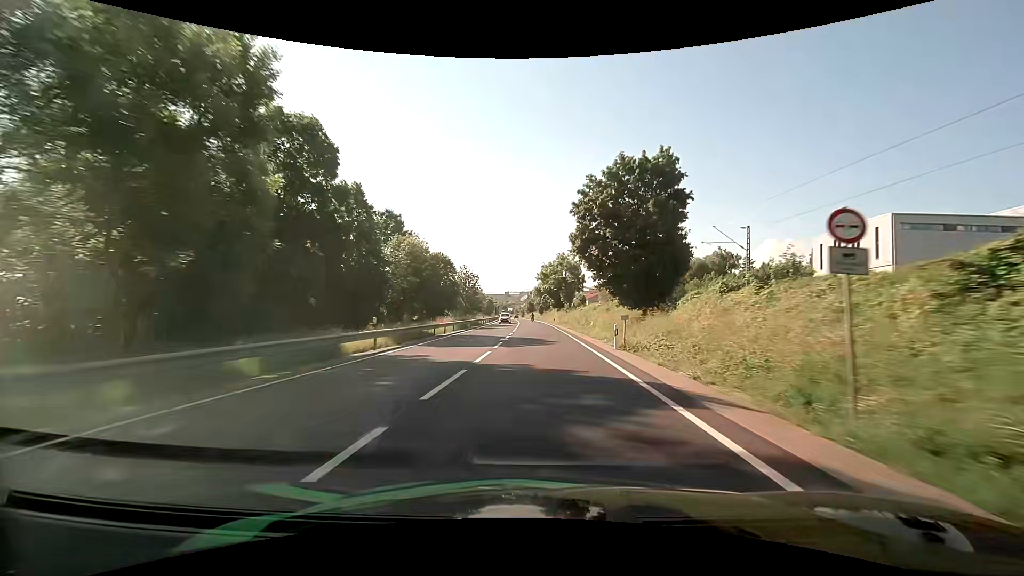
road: primary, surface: asphalt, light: Day
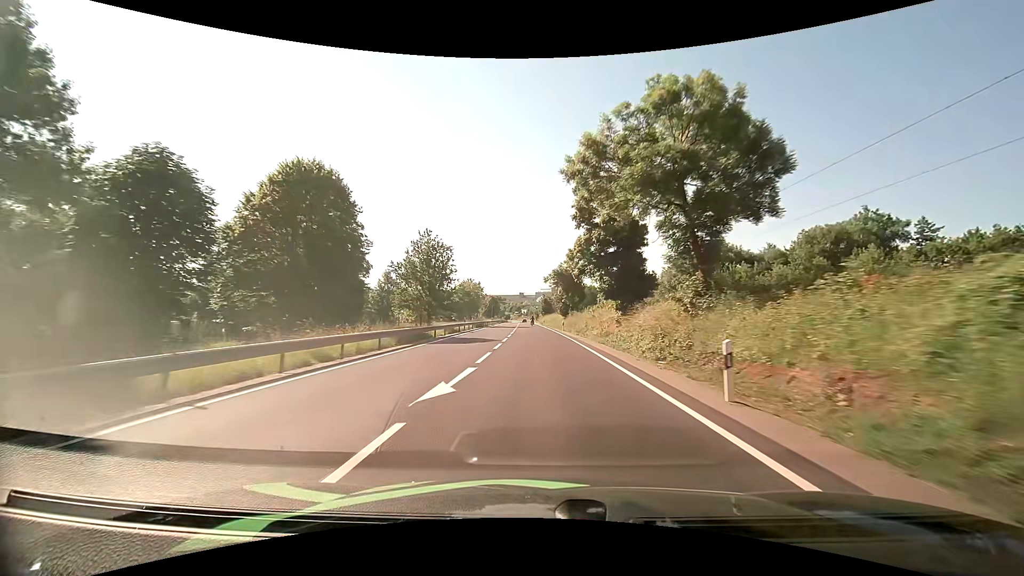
(-0.7, +60.0) m; -2°
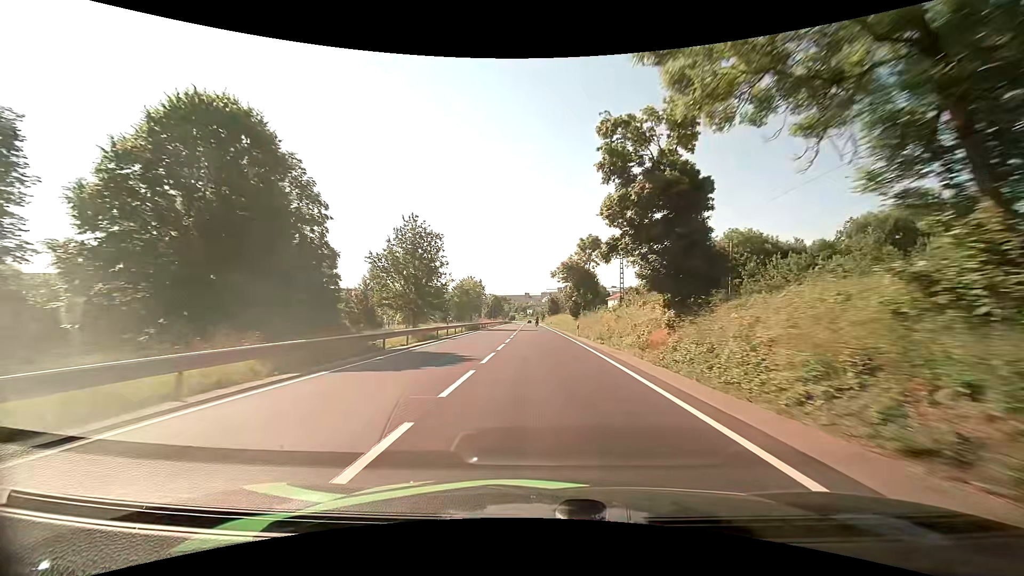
(-0.1, +12.0) m; 0°
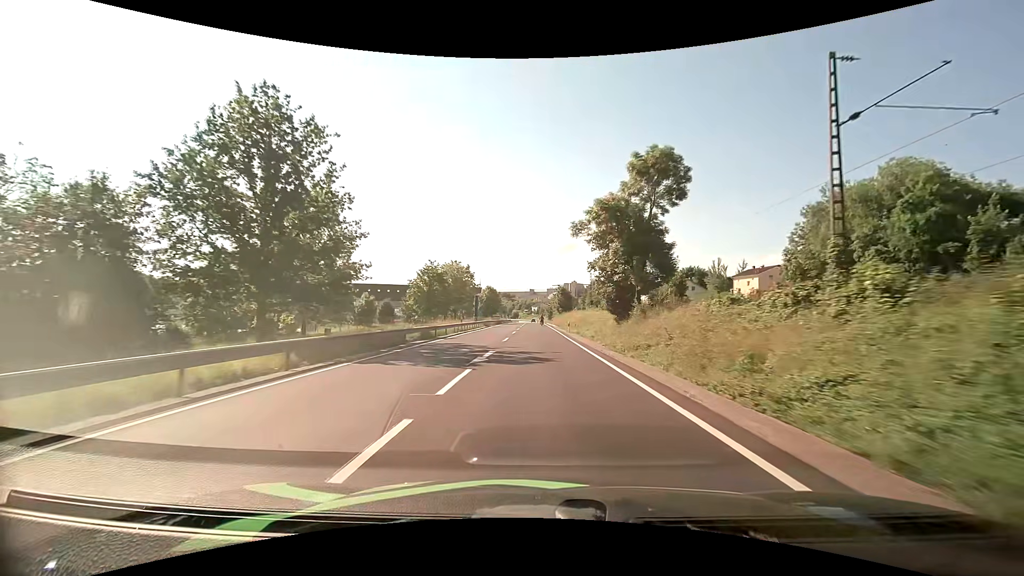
(-0.4, +36.0) m; -1°
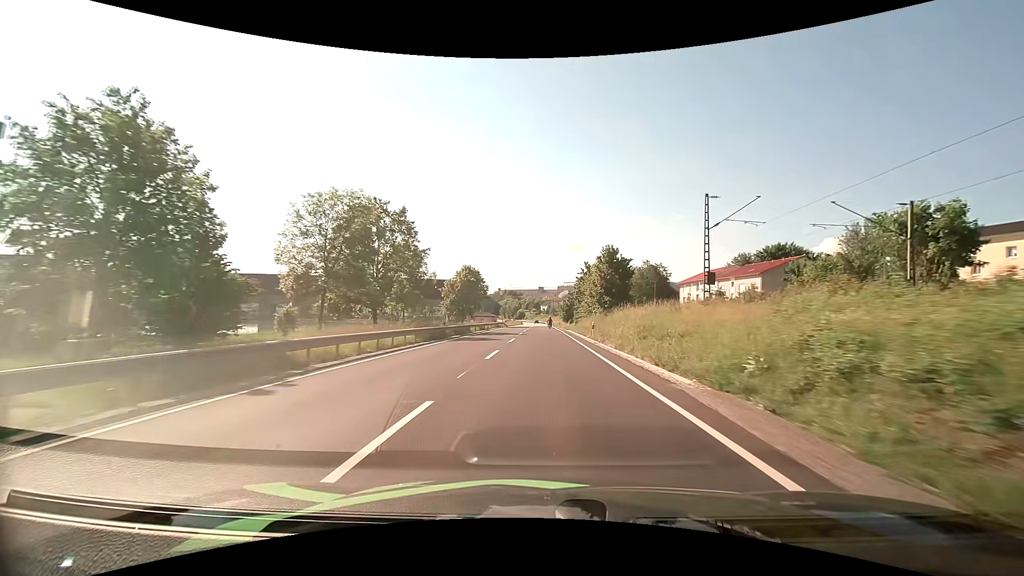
(-0.6, +59.5) m; -1°
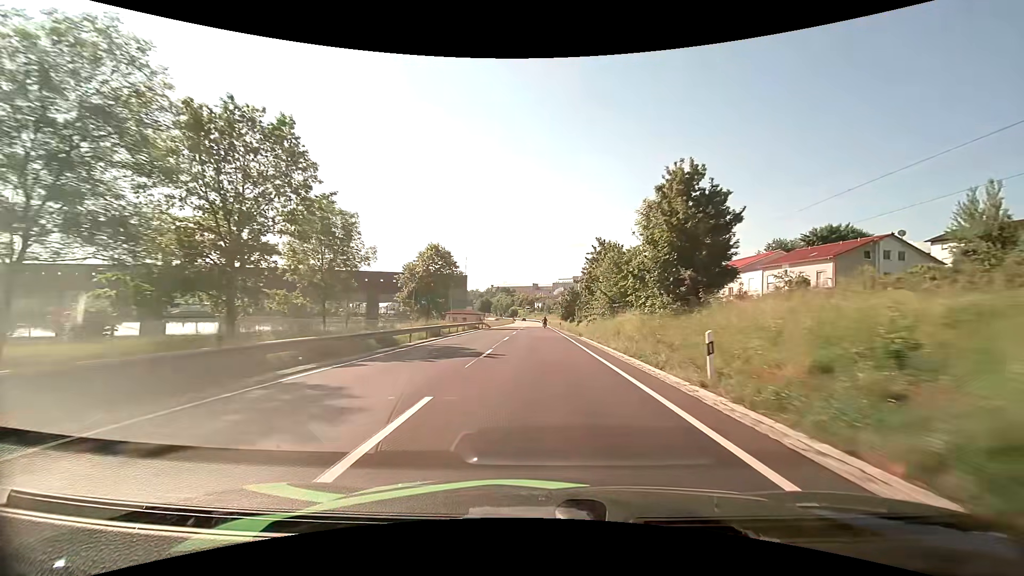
(+0.1, +23.8) m; +1°
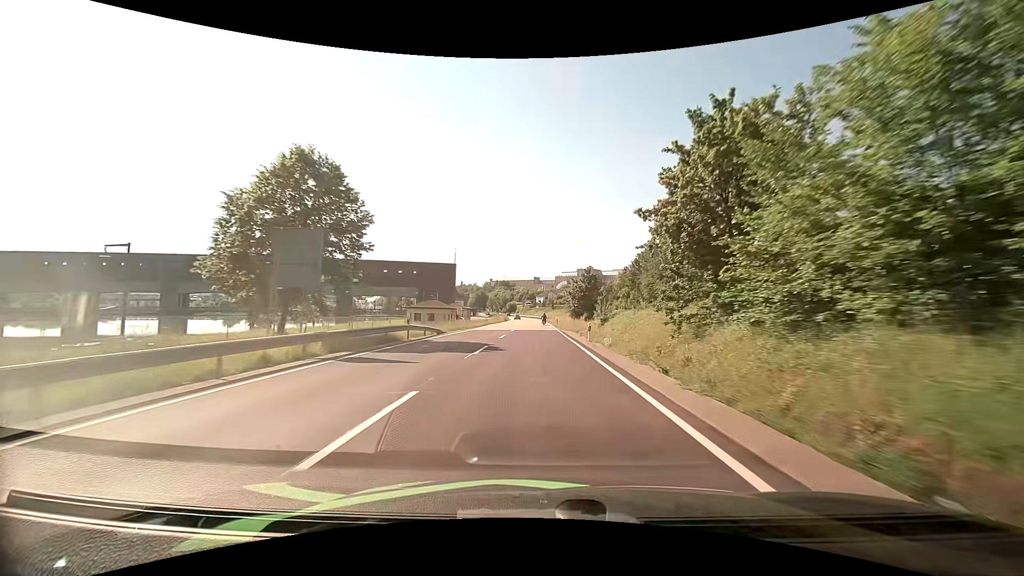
(+0.1, +36.0) m; 0°
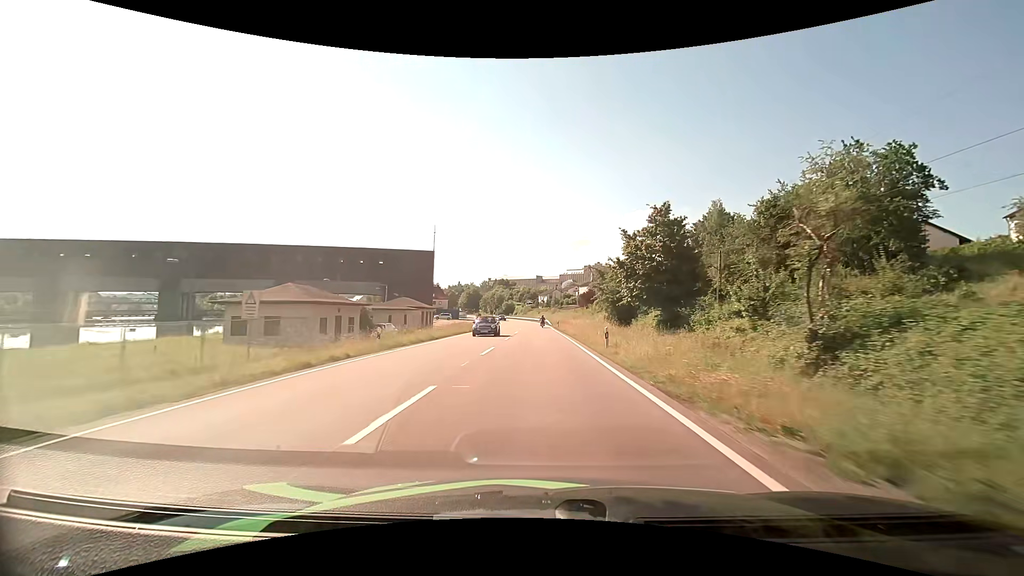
(-0.2, +47.0) m; 0°
(0, +10) (0, +20) (0, +30) (0, +40) (0, +50) (0, +60) (-1, +70) (-1, +80) (-1, +90) (-2, +100) m
